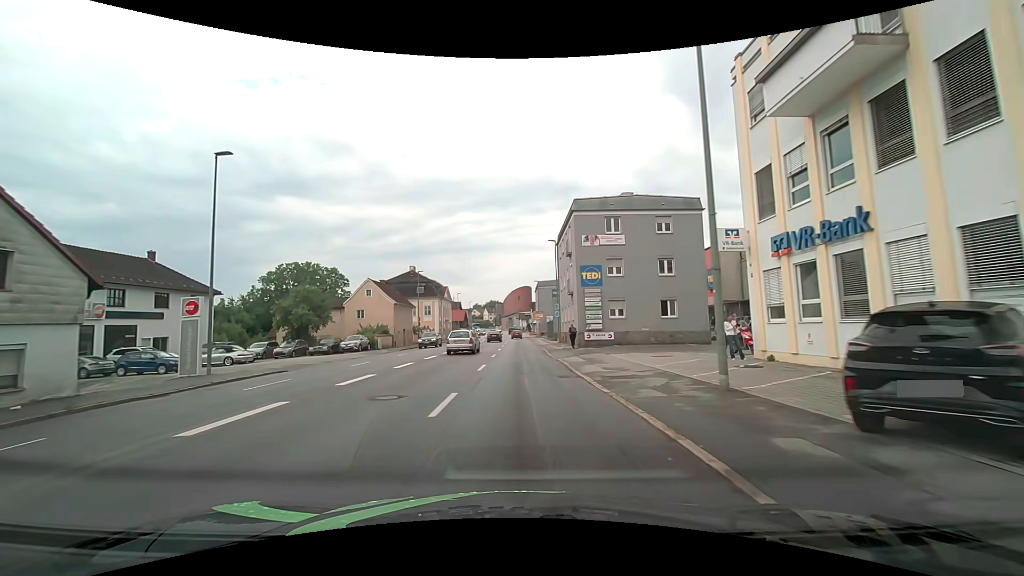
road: tertiary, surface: asphalt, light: Day
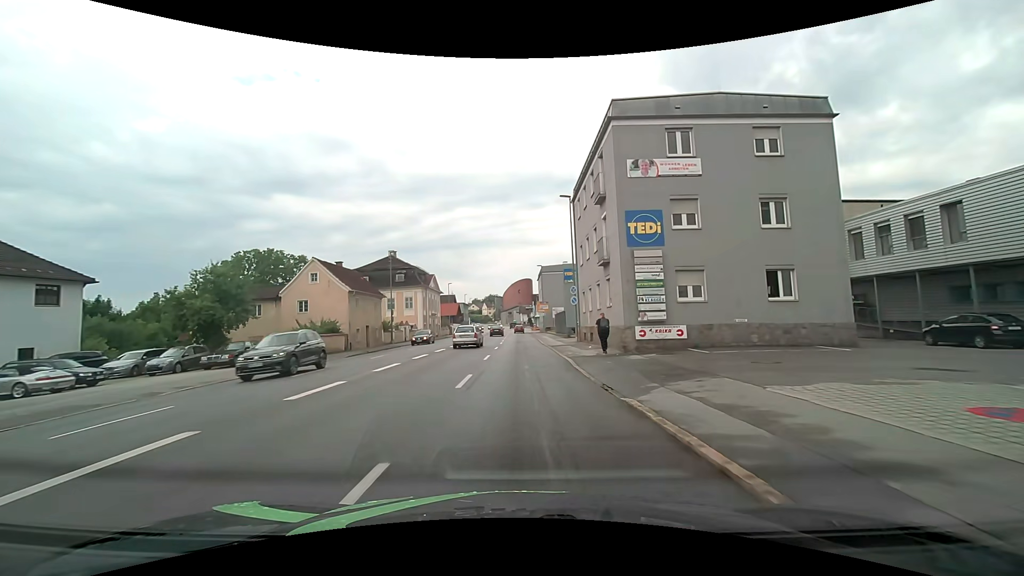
(0.0, +15.1) m; 0°
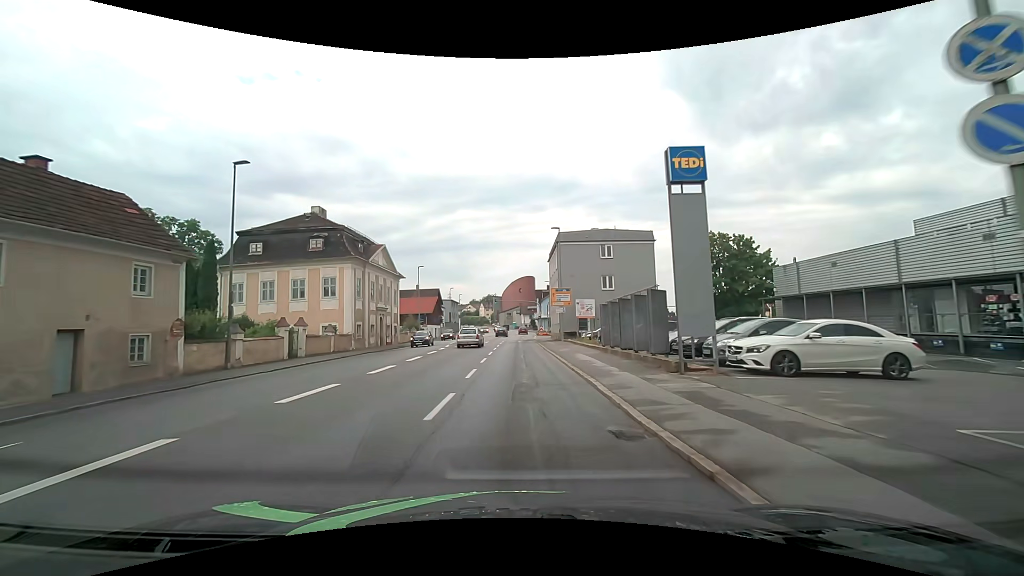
(-0.3, +30.6) m; -1°
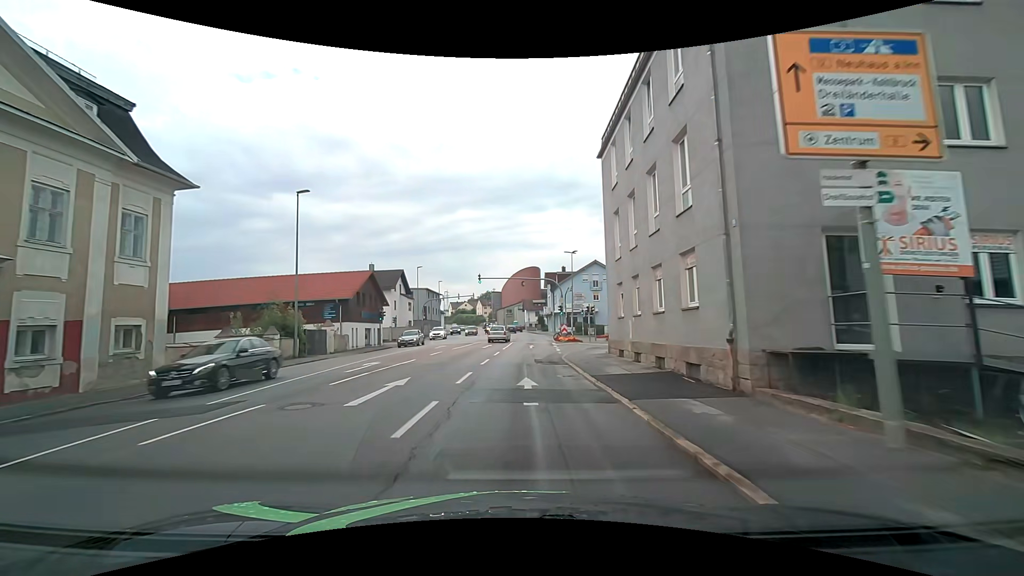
(0.0, +38.0) m; 0°
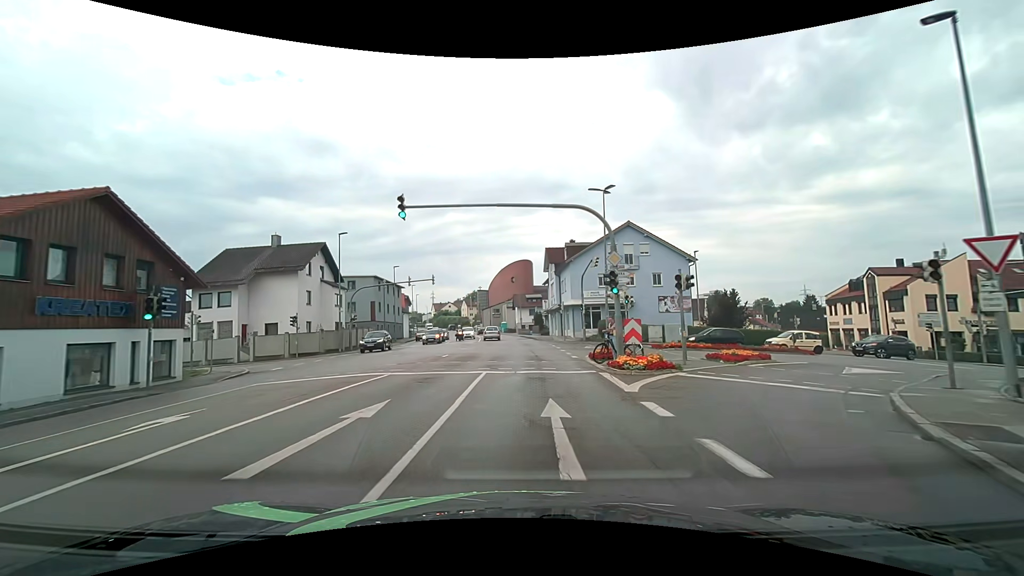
(+0.3, +27.9) m; +1°
(0, +10) (0, +20) (0, +30) (0, +40) (0, +50) (0, +60) (-1, +70) (-2, +80) (-4, +90) (-5, +100) m
